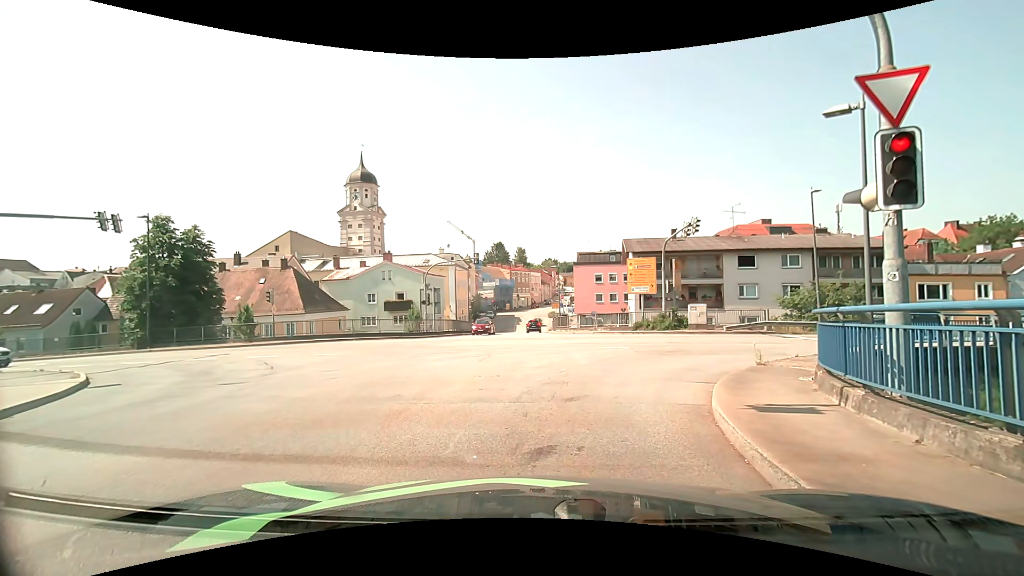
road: secondary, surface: asphalt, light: Day
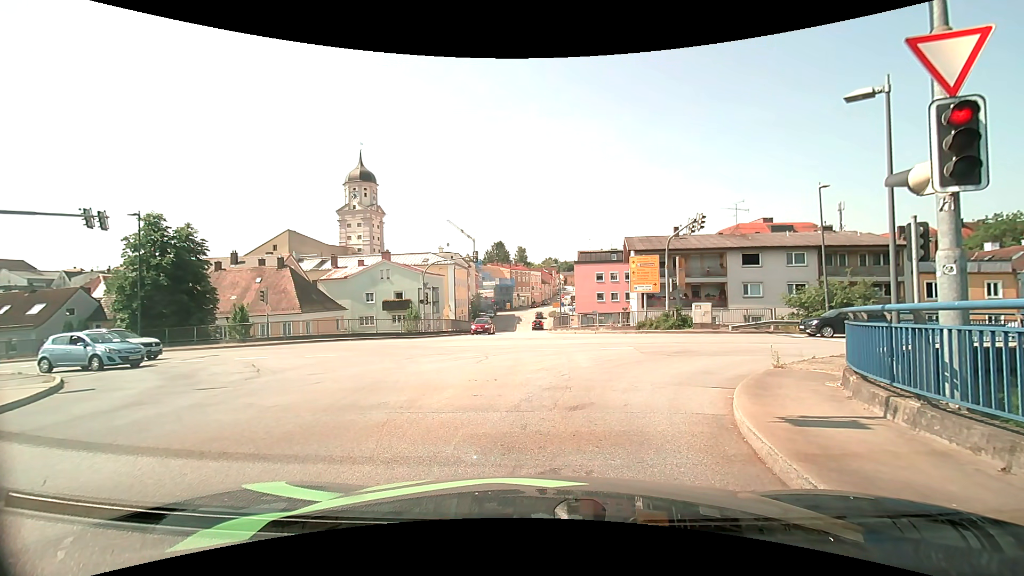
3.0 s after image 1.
(0.0, +0.9) m; 0°
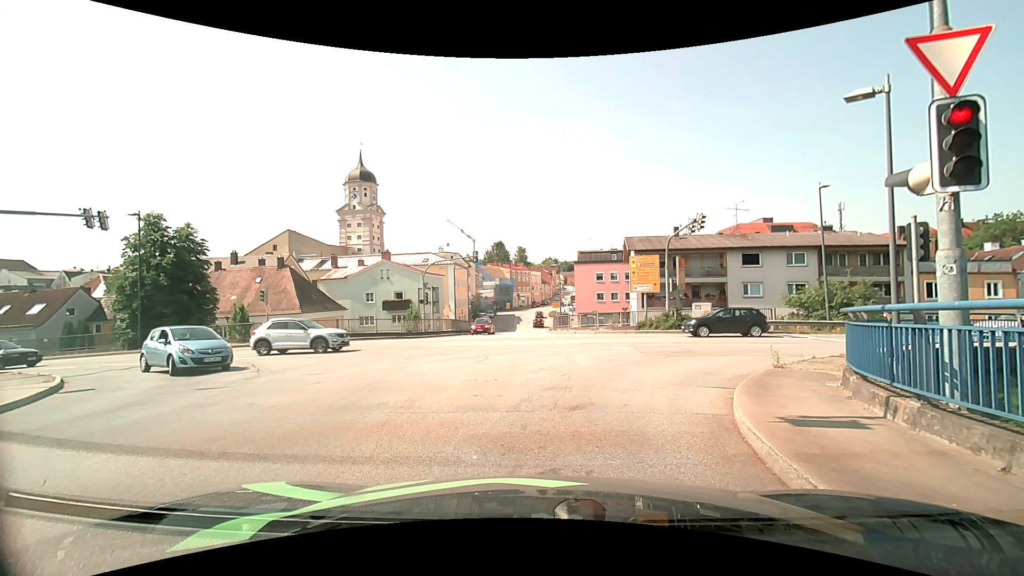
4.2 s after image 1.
(0.0, 0.0) m; 0°
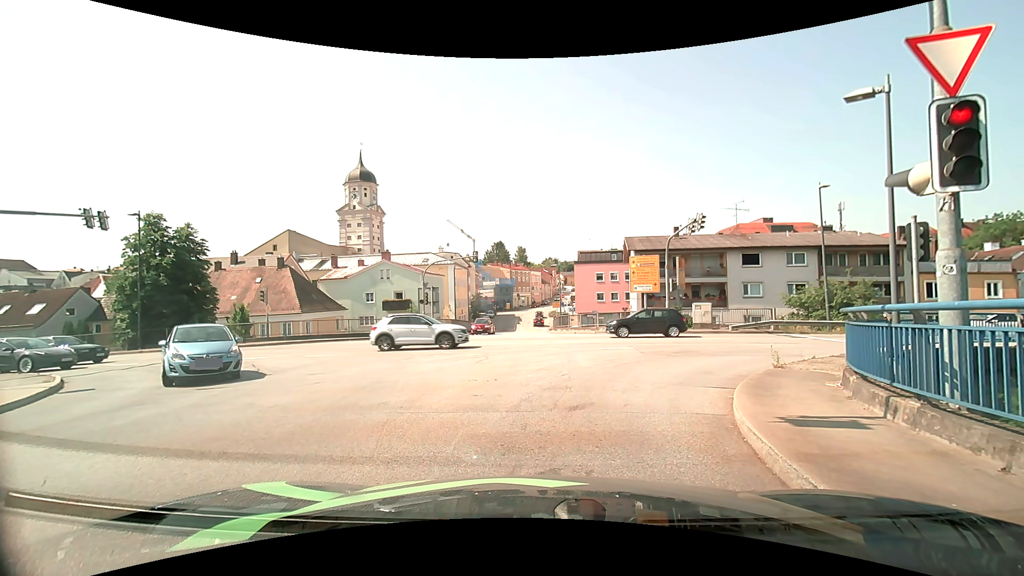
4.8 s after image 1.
(0.0, 0.0) m; 0°
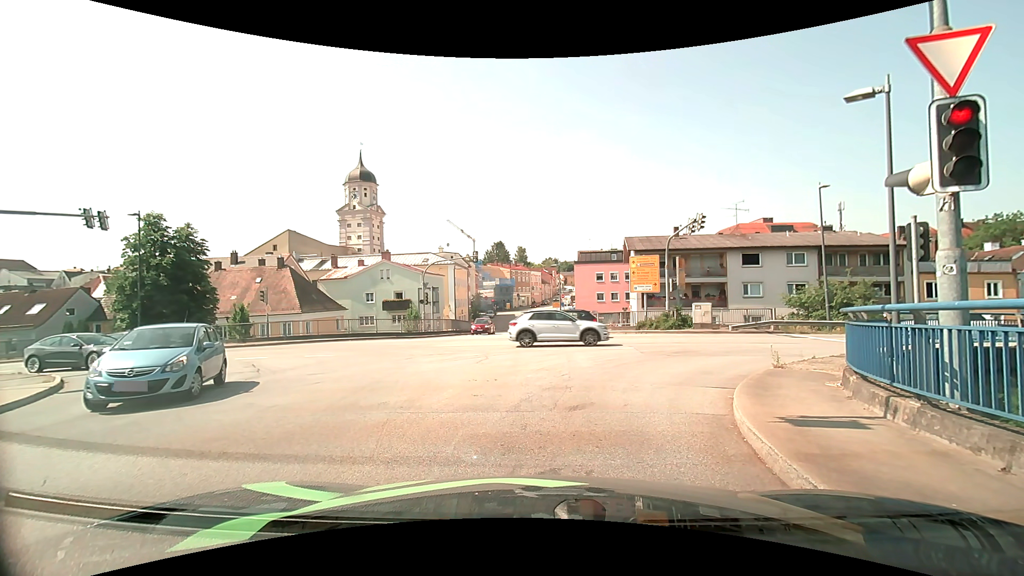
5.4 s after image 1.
(0.0, 0.0) m; 0°
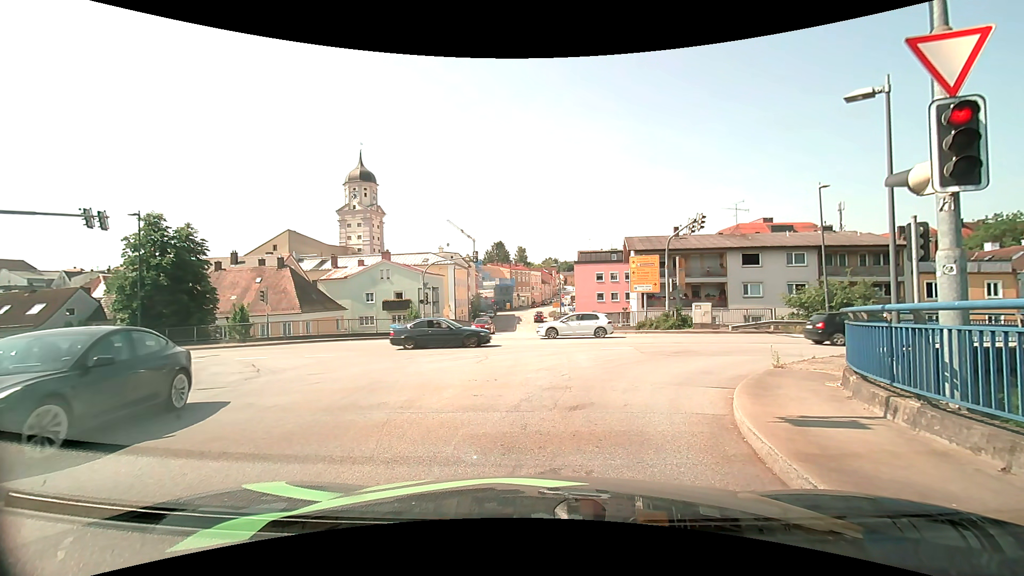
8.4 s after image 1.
(0.0, 0.0) m; 0°
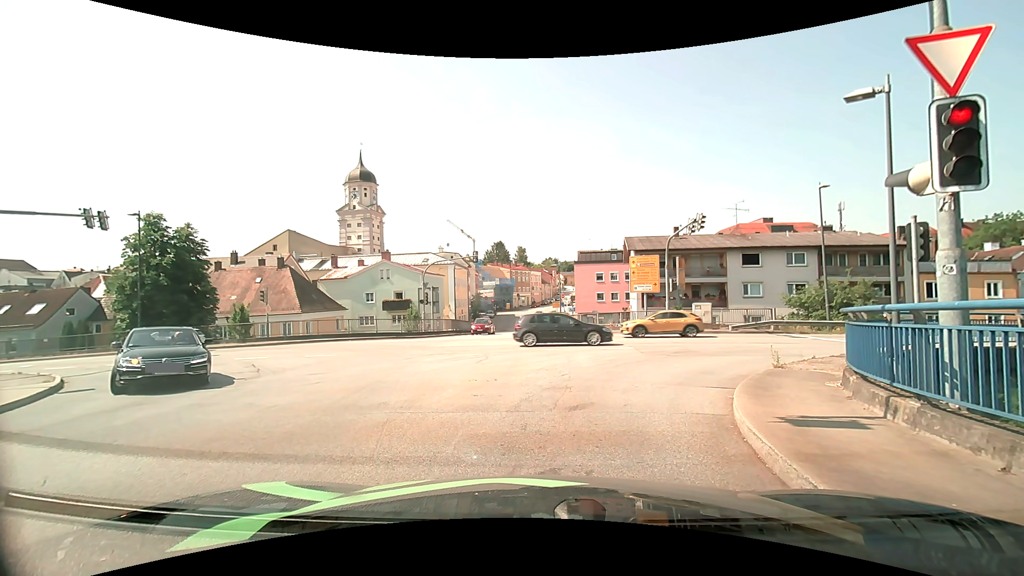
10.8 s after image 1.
(0.0, 0.0) m; 0°
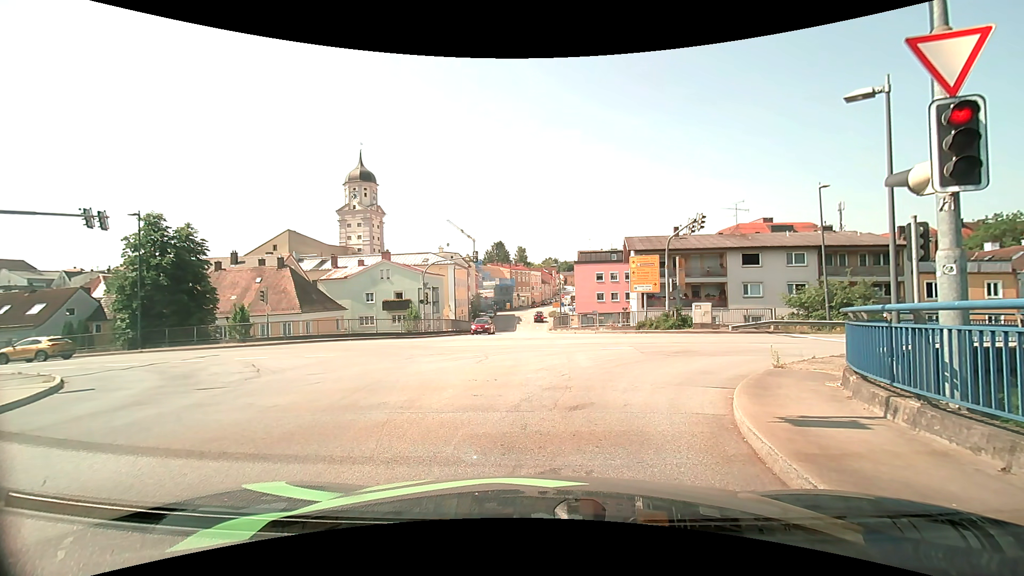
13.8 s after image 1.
(0.0, 0.0) m; 0°
